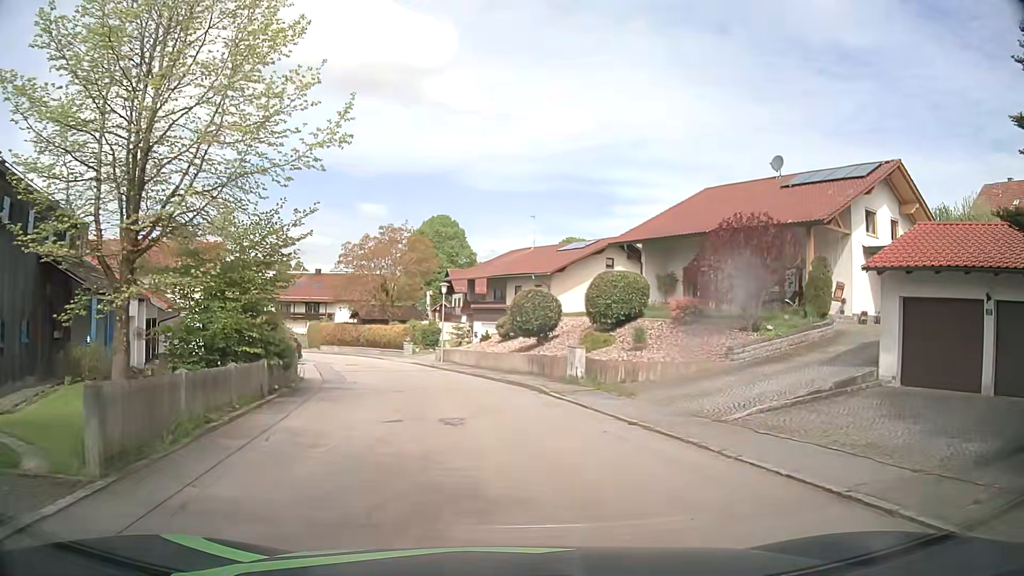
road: residential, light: Day
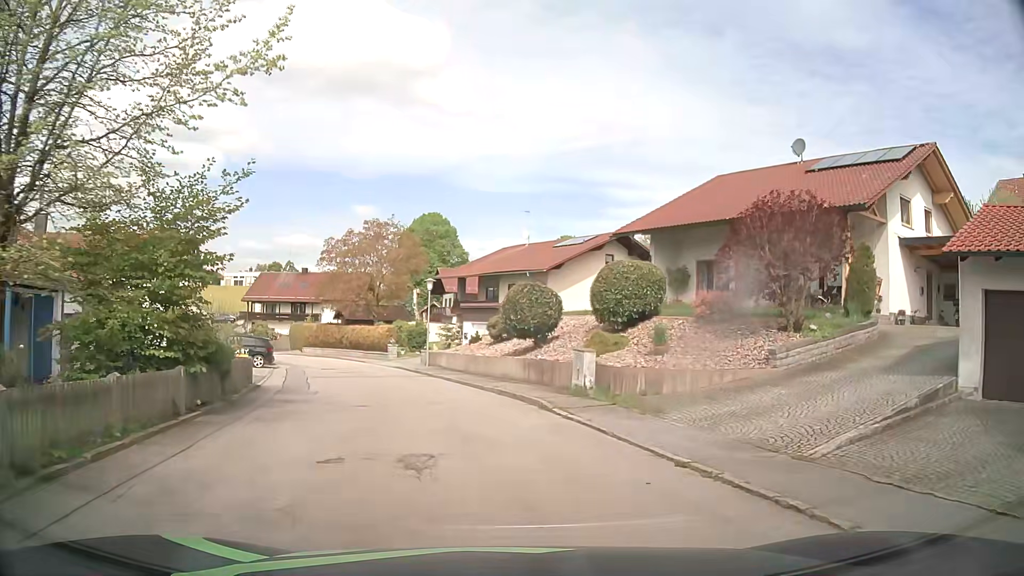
(0.0, +3.7) m; 0°
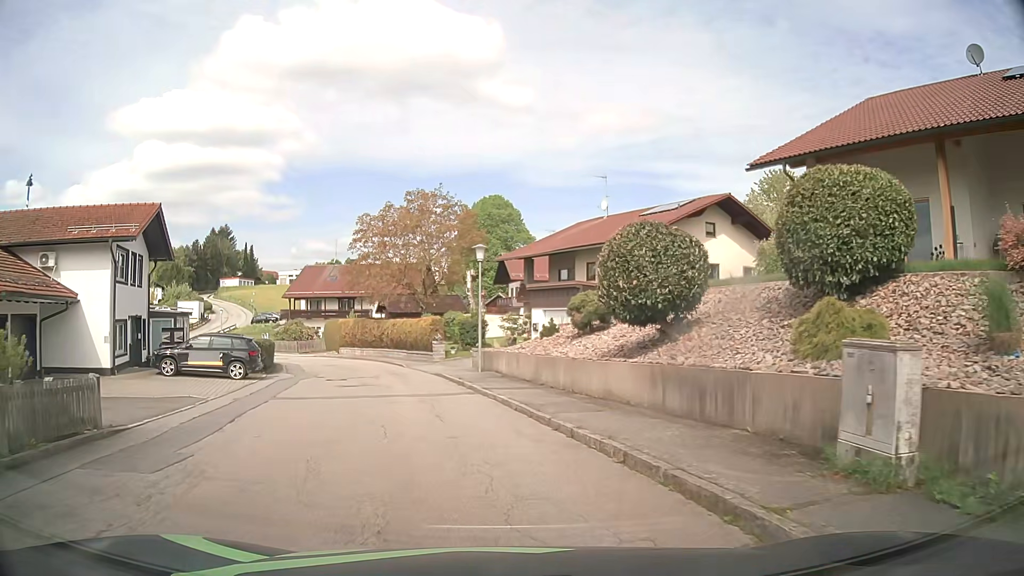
(-0.1, +10.9) m; -3°
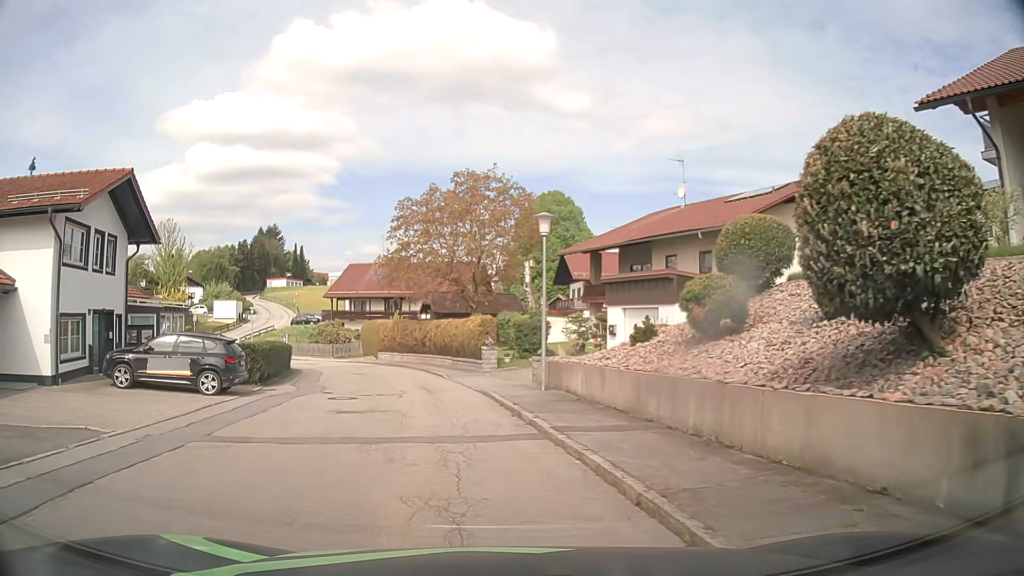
(-0.5, +6.7) m; -7°
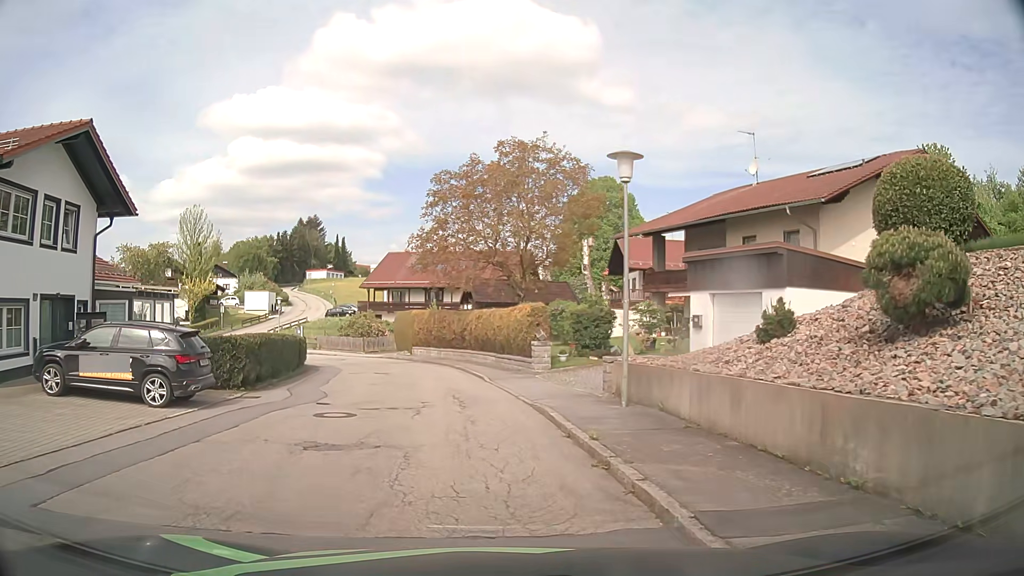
(-0.1, +5.2) m; -4°
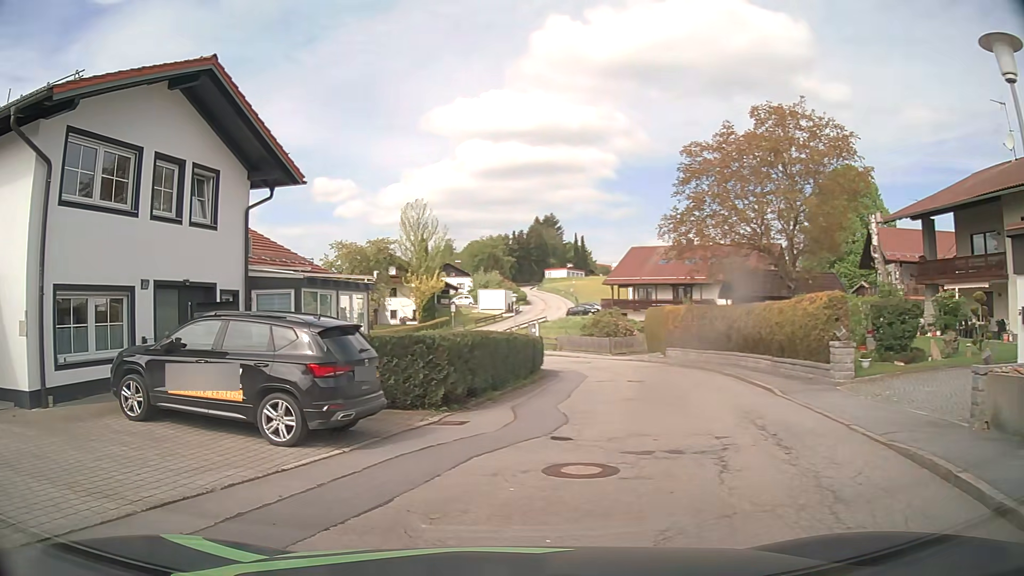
(-0.6, +5.2) m; -19°
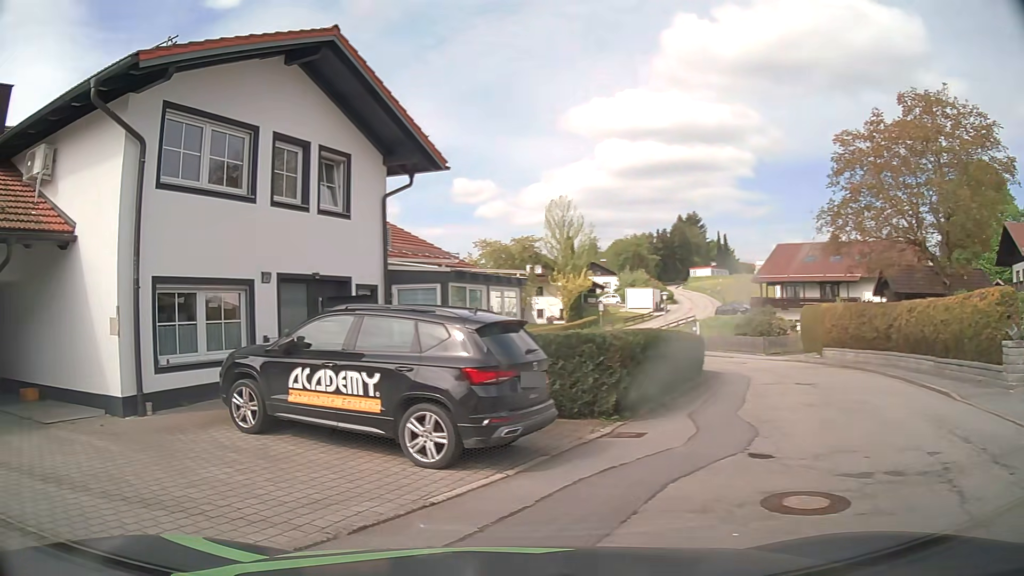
(-0.1, +1.6) m; -11°
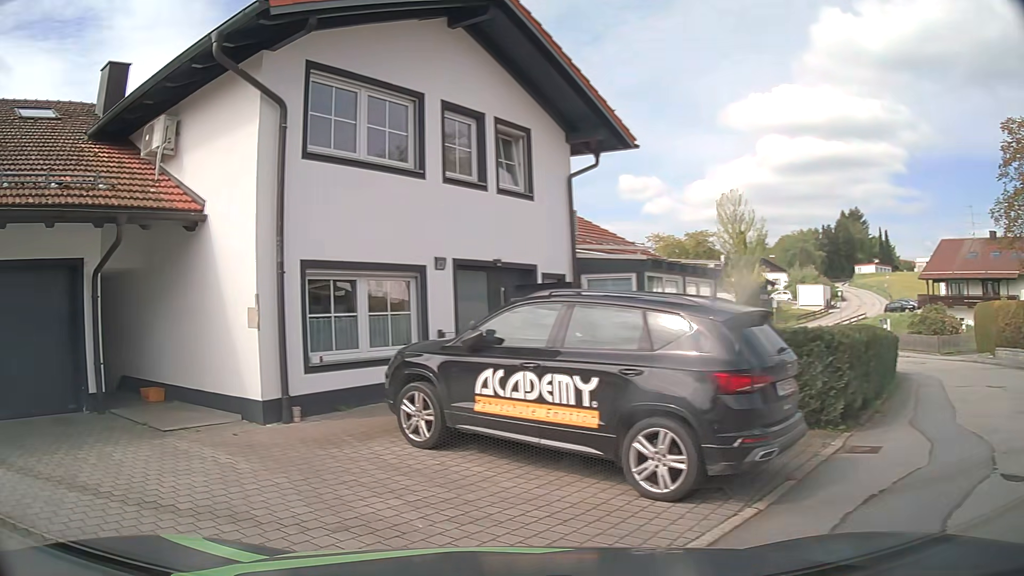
(-0.2, +1.6) m; -16°
